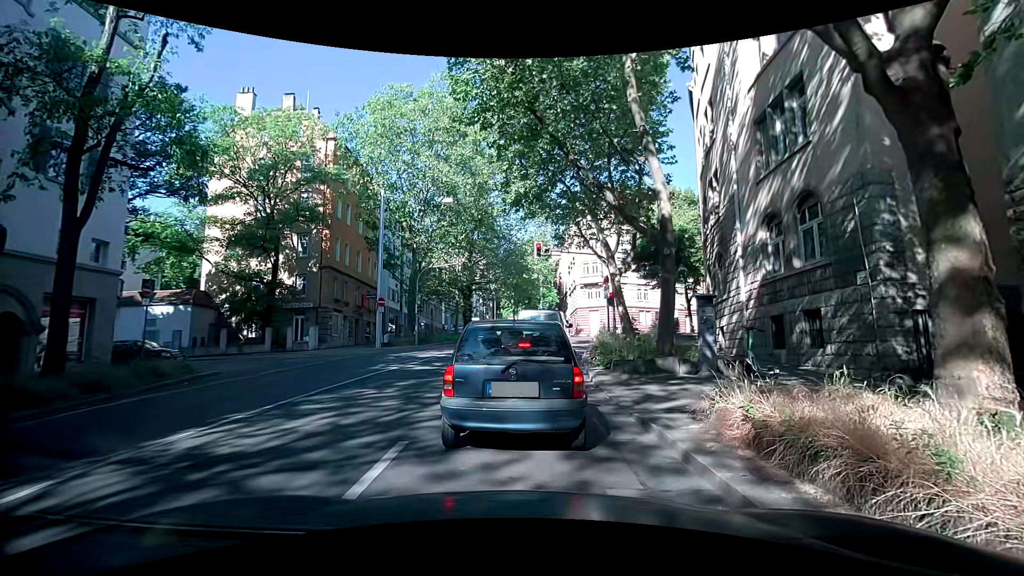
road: secondary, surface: asphalt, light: Day
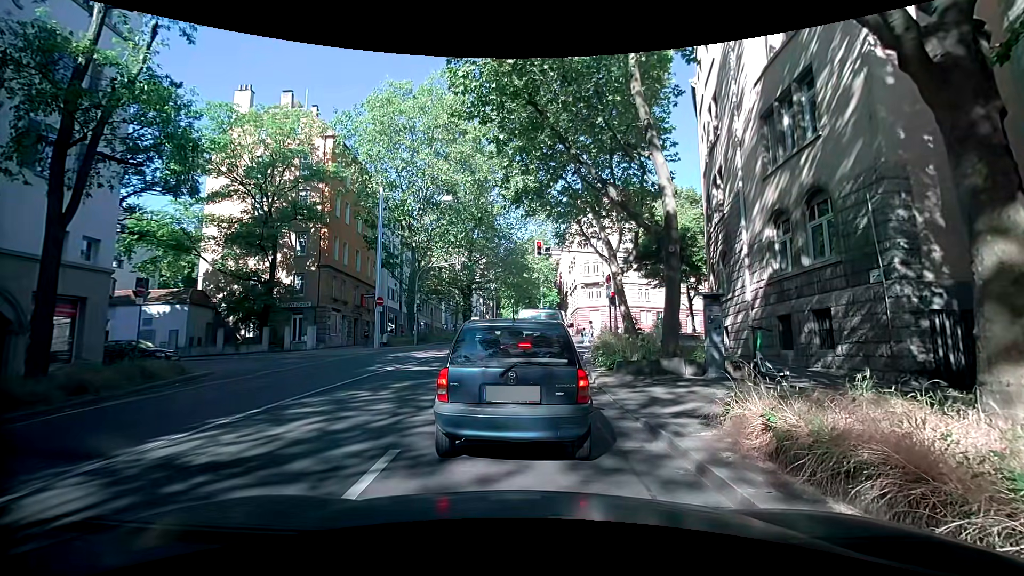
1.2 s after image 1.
(0.0, +0.4) m; 0°
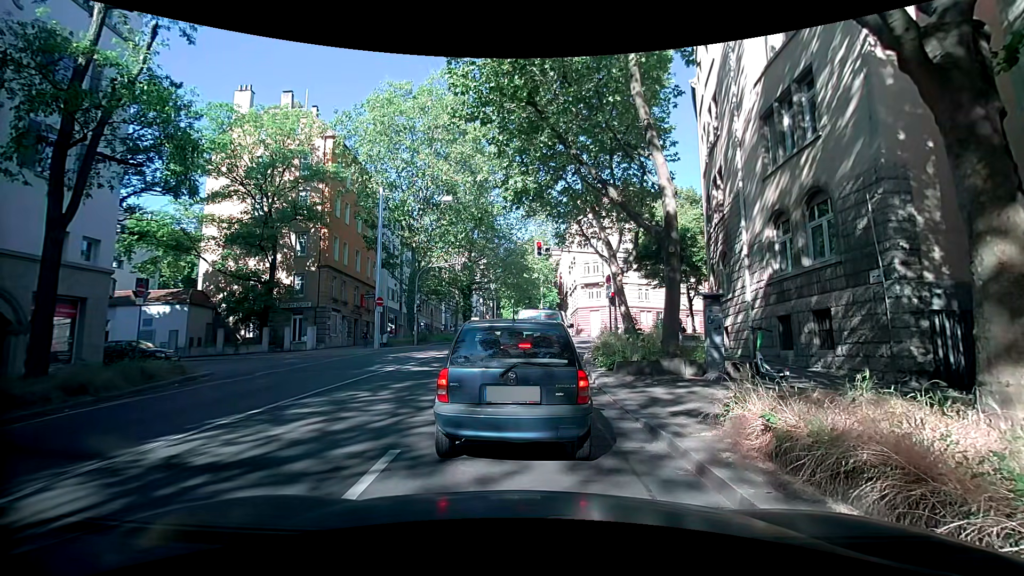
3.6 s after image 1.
(0.0, +0.1) m; 0°
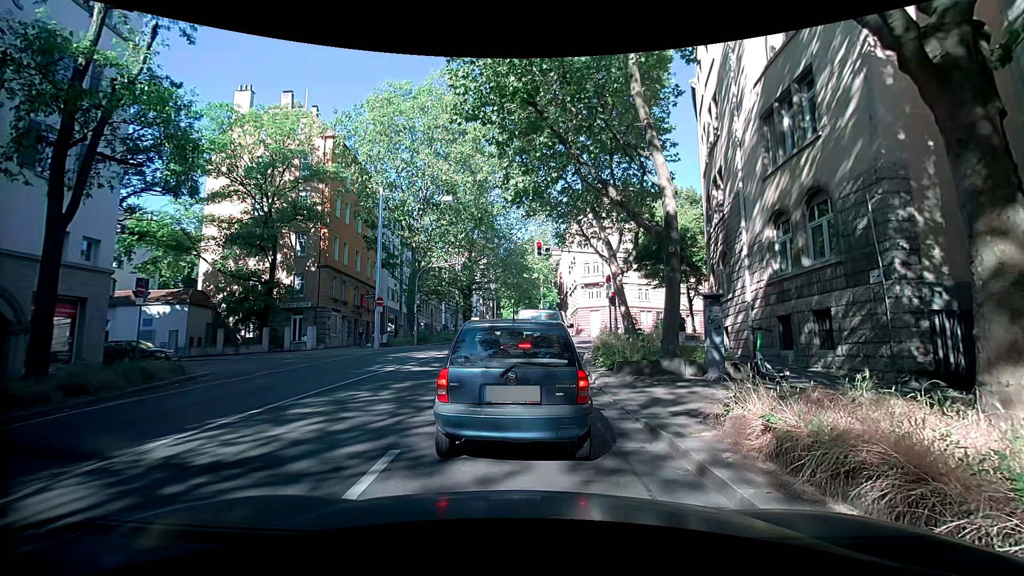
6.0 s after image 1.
(0.0, 0.0) m; 0°
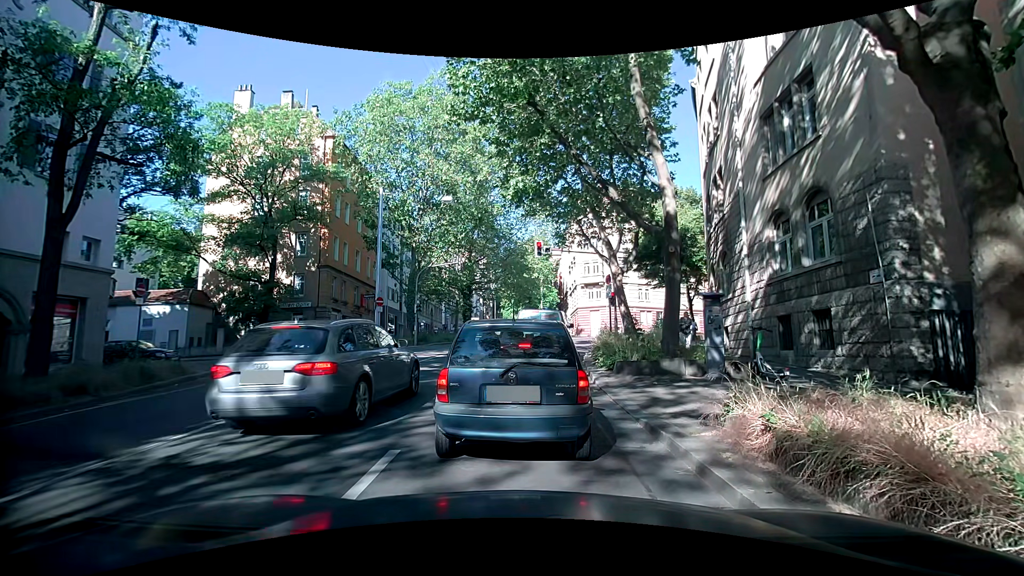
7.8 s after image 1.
(0.0, 0.0) m; 0°
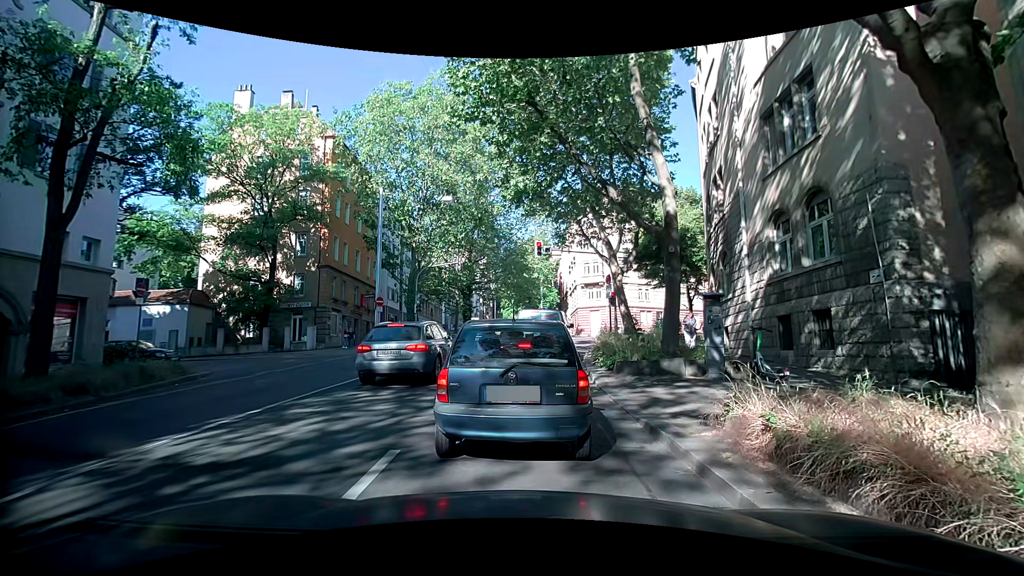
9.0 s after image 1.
(0.0, 0.0) m; 0°
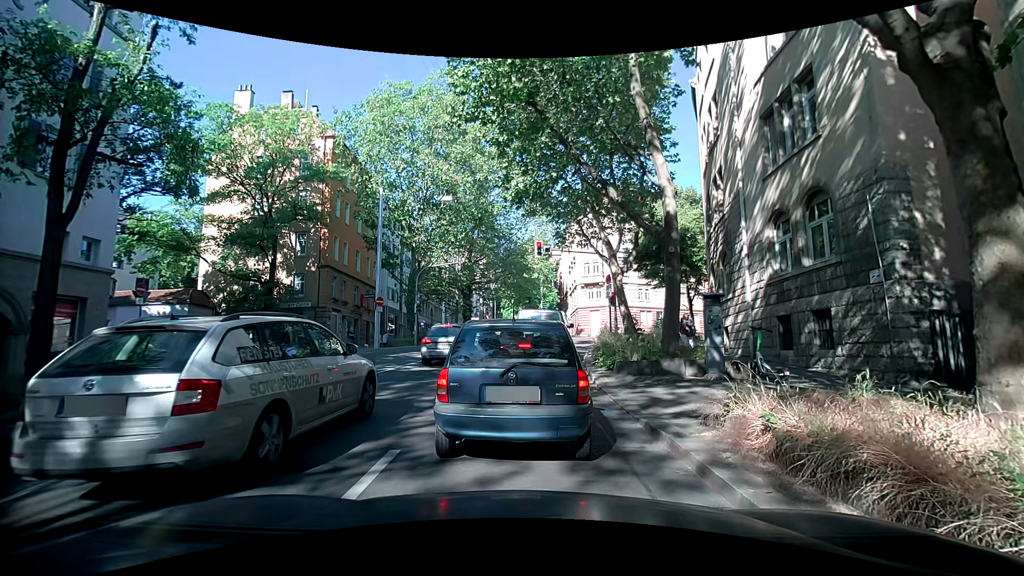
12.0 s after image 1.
(0.0, 0.0) m; 0°
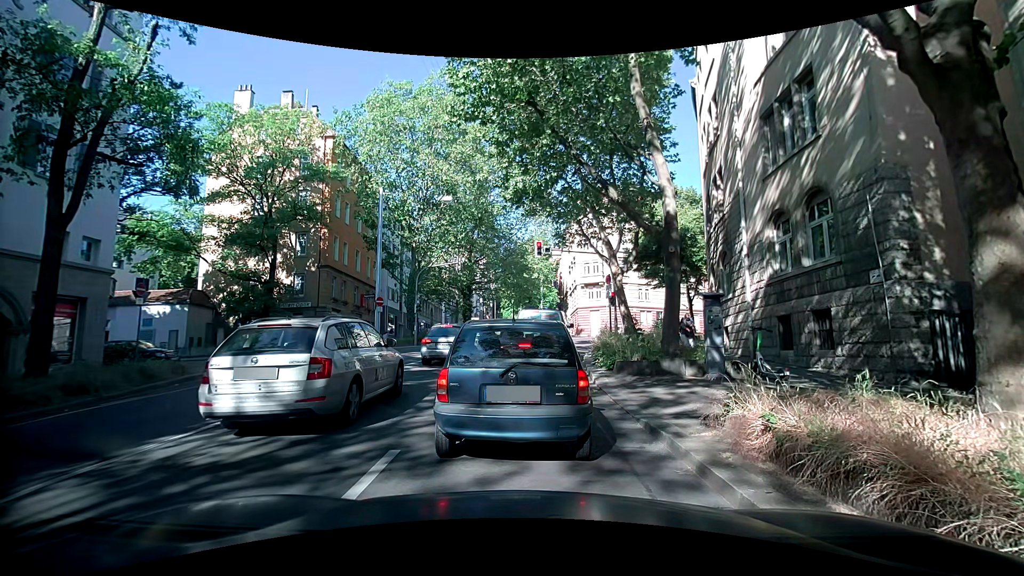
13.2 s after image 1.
(0.0, 0.0) m; 0°
